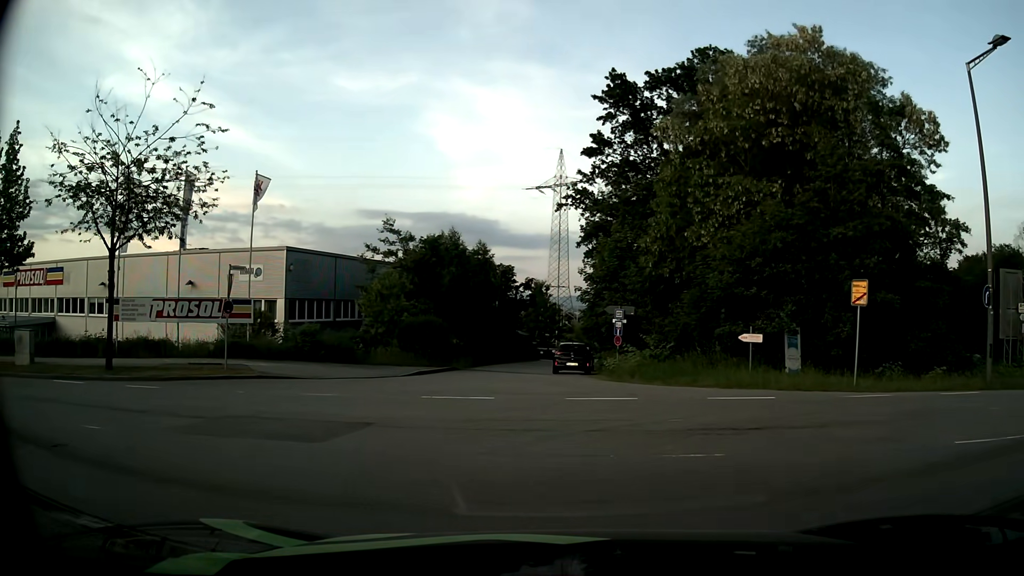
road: residential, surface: asphalt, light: Day
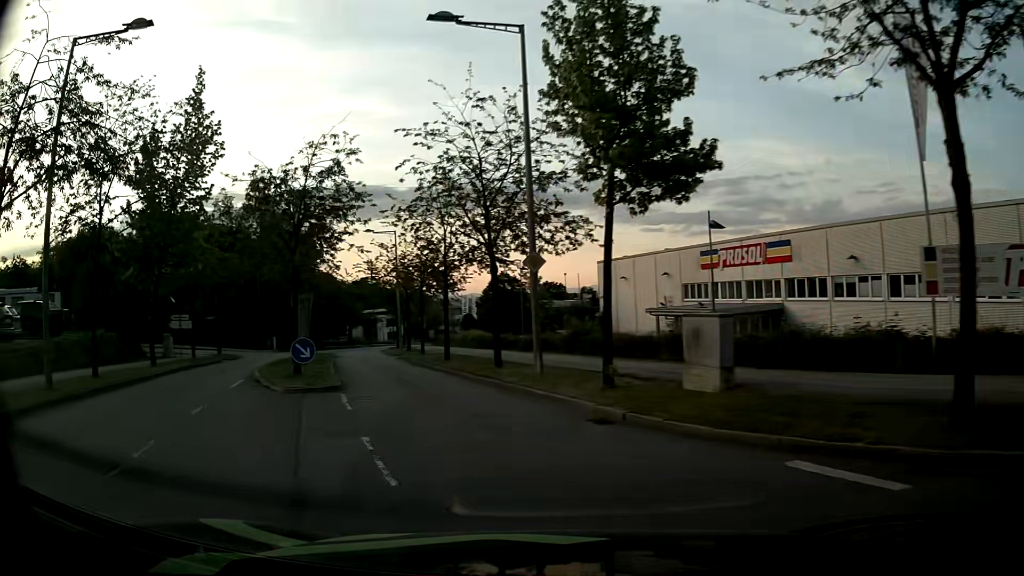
(-8.7, +11.8) m; -64°
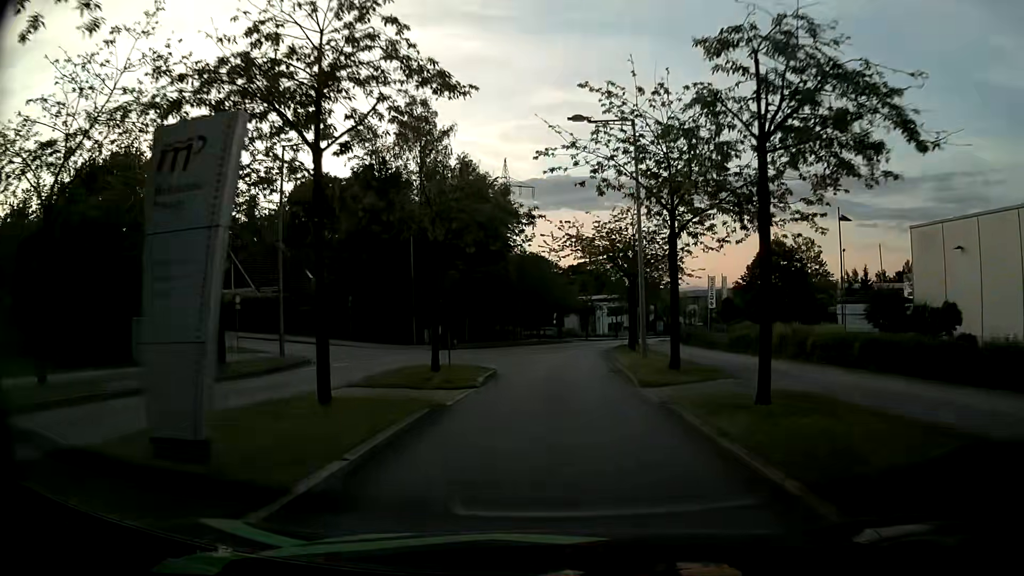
(-6.1, +25.8) m; -18°
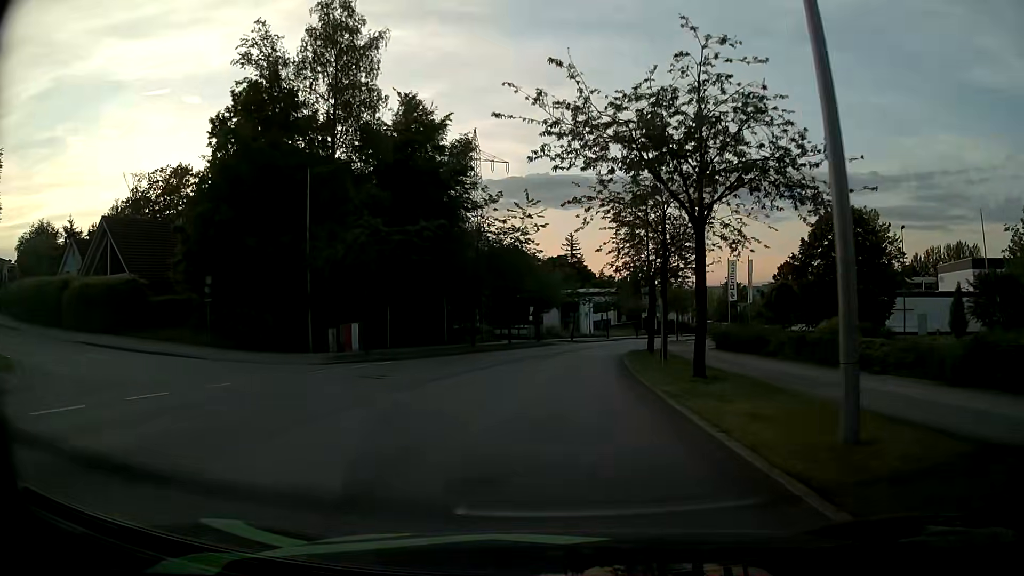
(+0.3, +18.6) m; +2°
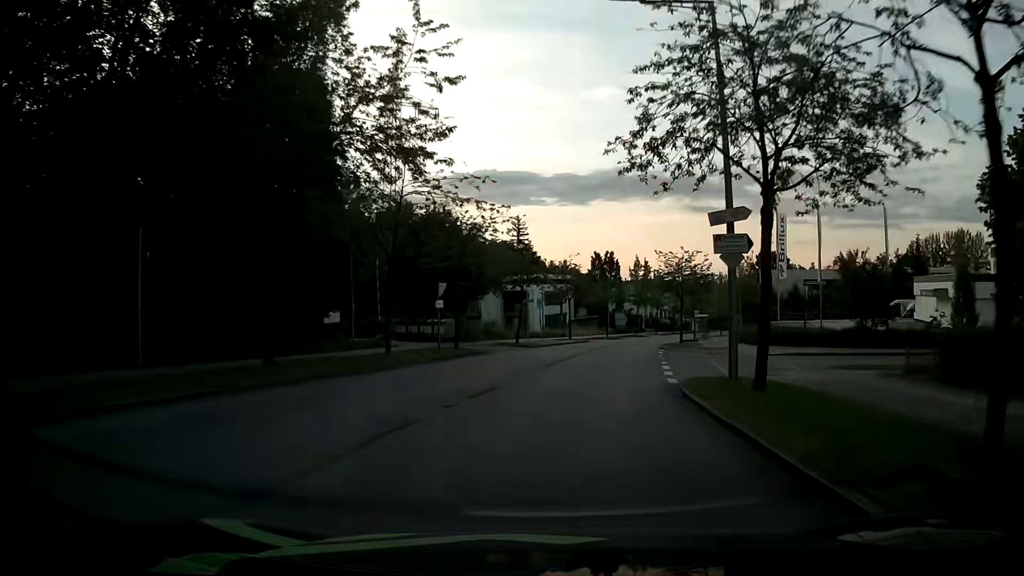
(+0.6, +26.5) m; +4°
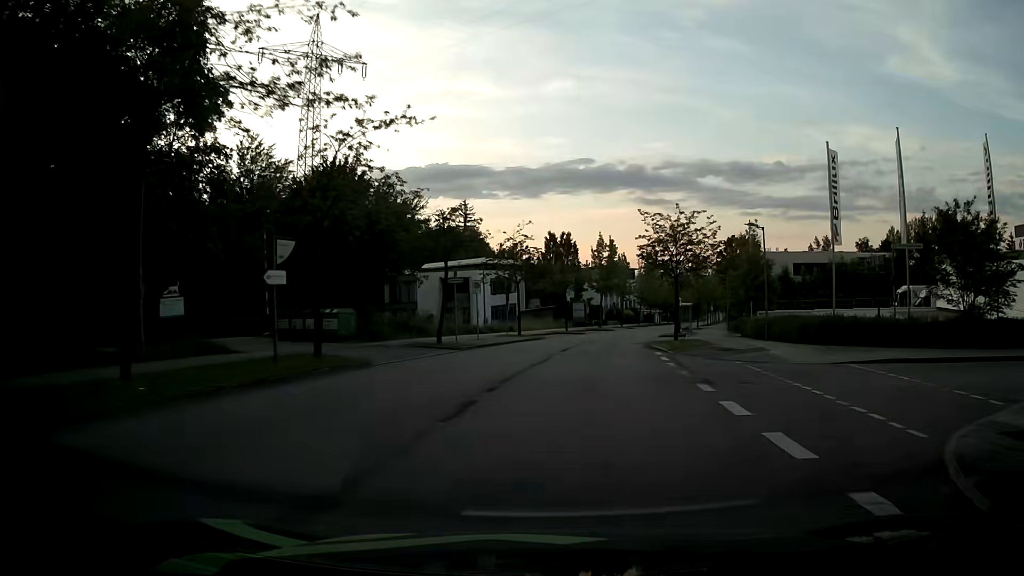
(+0.4, +14.0) m; +3°
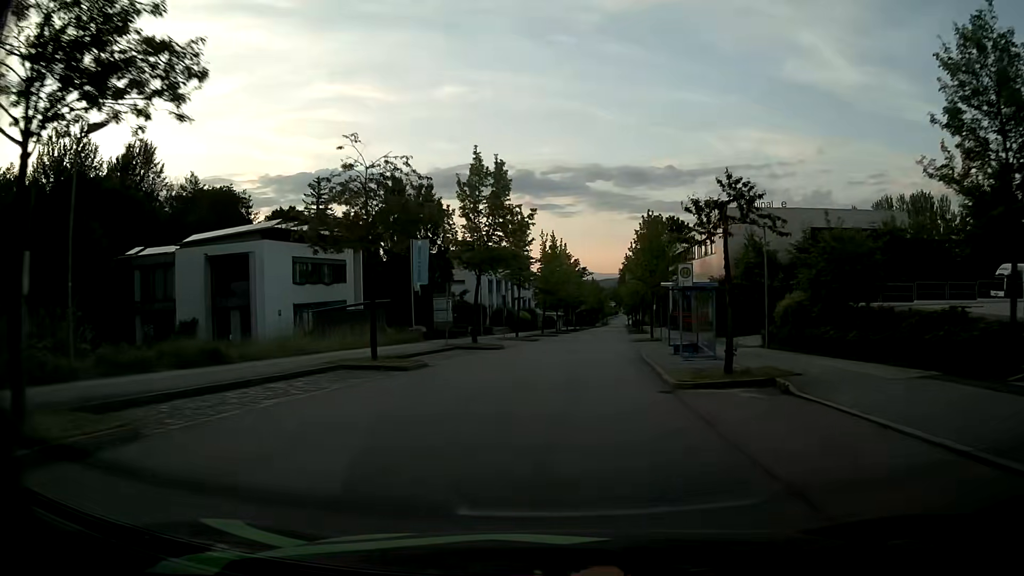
(+3.2, +35.7) m; +10°
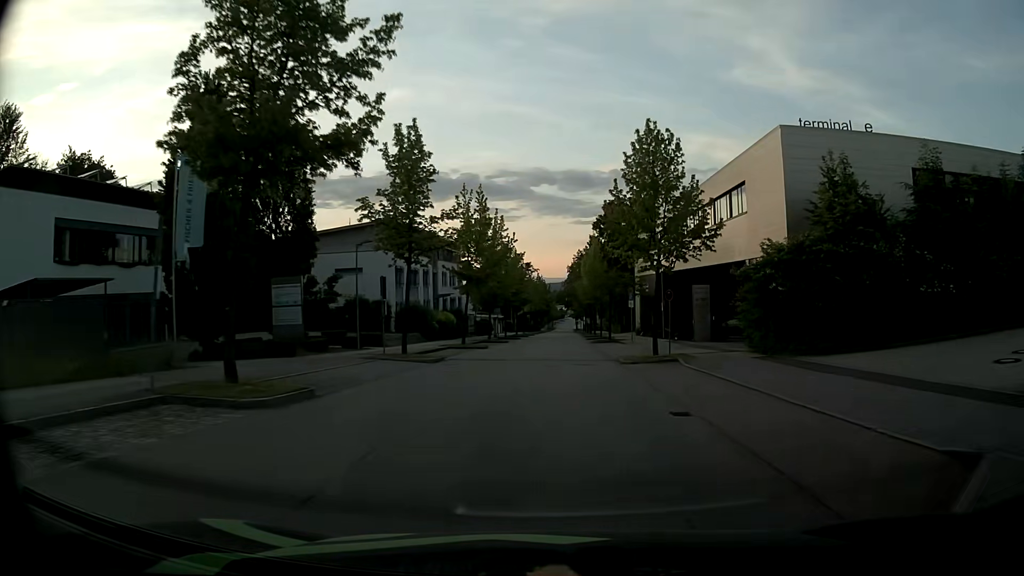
(+0.9, +22.0) m; +5°
(0, +10) (0, +20) (+1, +30) (+1, +40) (+1, +50) (+2, +60) (+2, +70) (+2, +80) (+2, +90) (+3, +100) m
